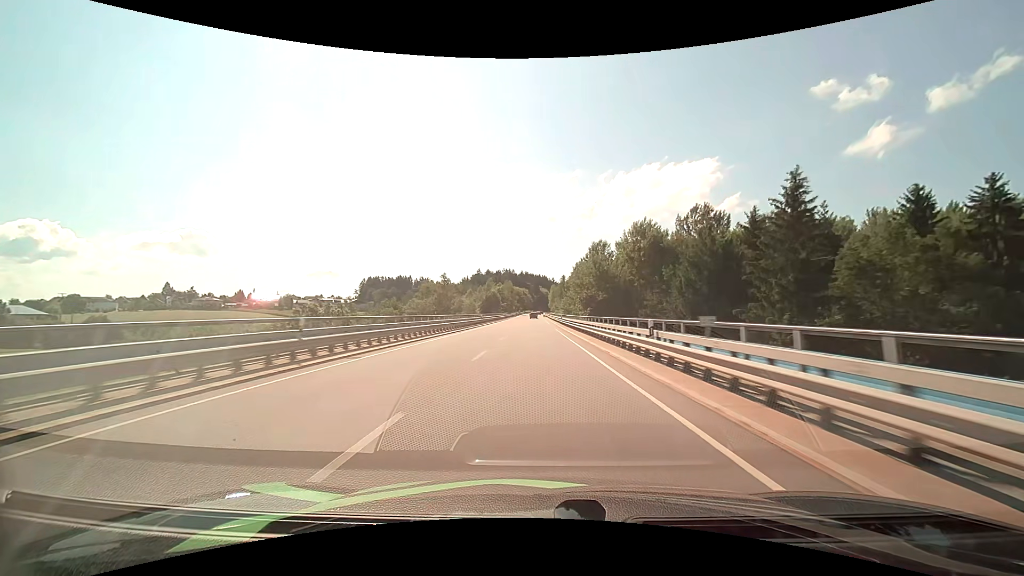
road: primary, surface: asphalt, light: Day
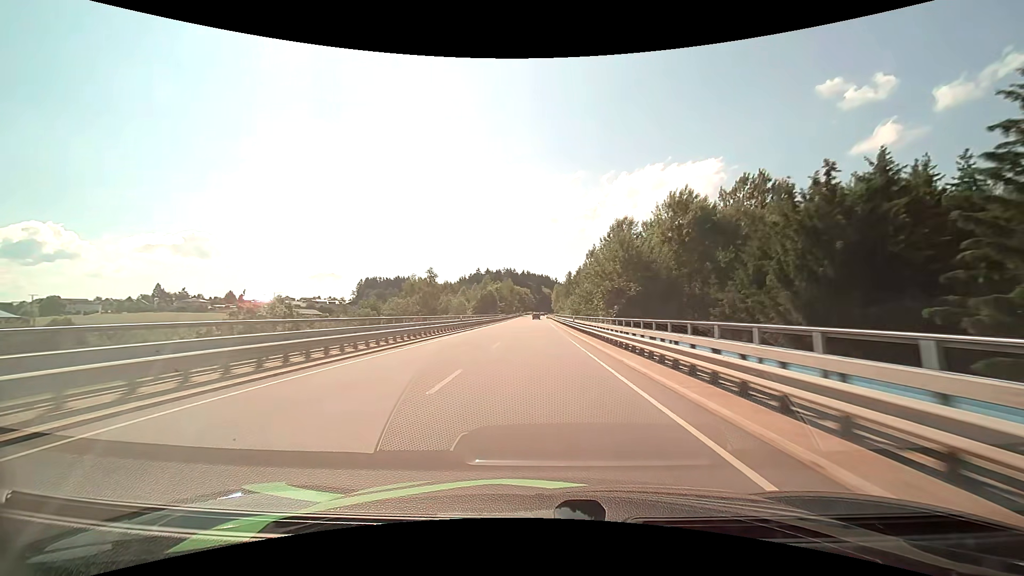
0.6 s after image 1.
(0.0, +17.8) m; 0°
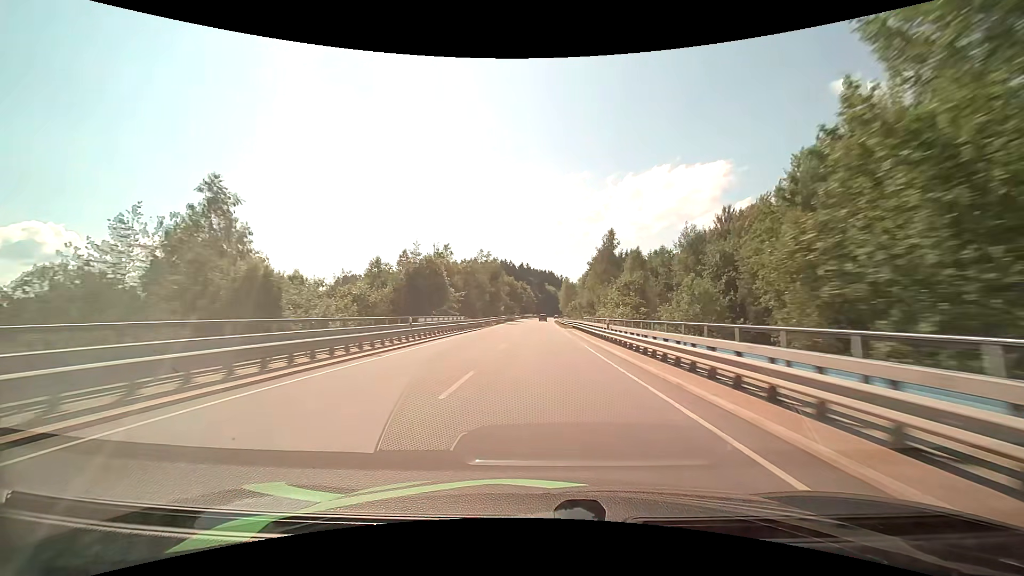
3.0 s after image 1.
(-0.4, +71.4) m; 0°
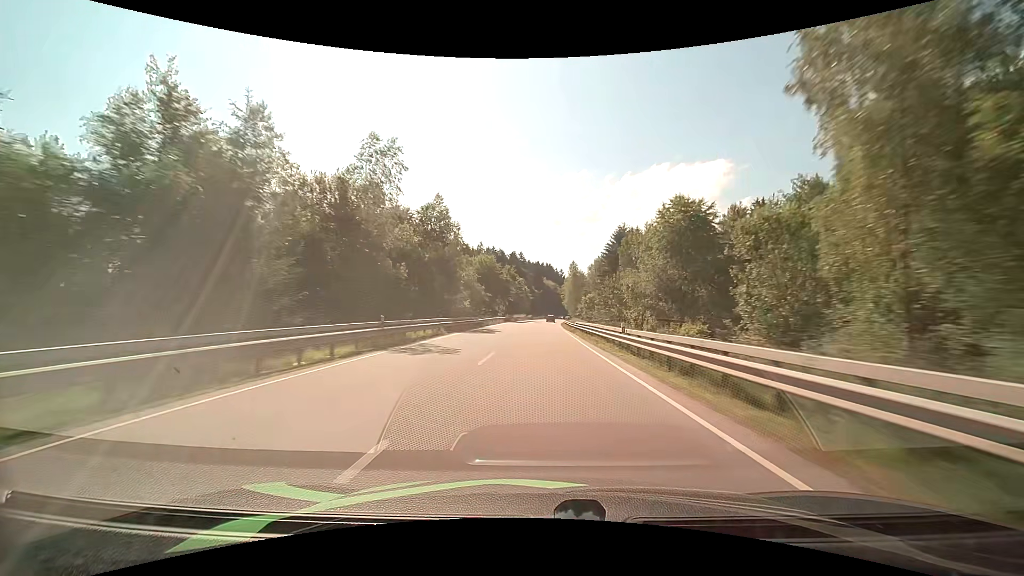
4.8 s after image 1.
(+0.2, +54.1) m; 0°
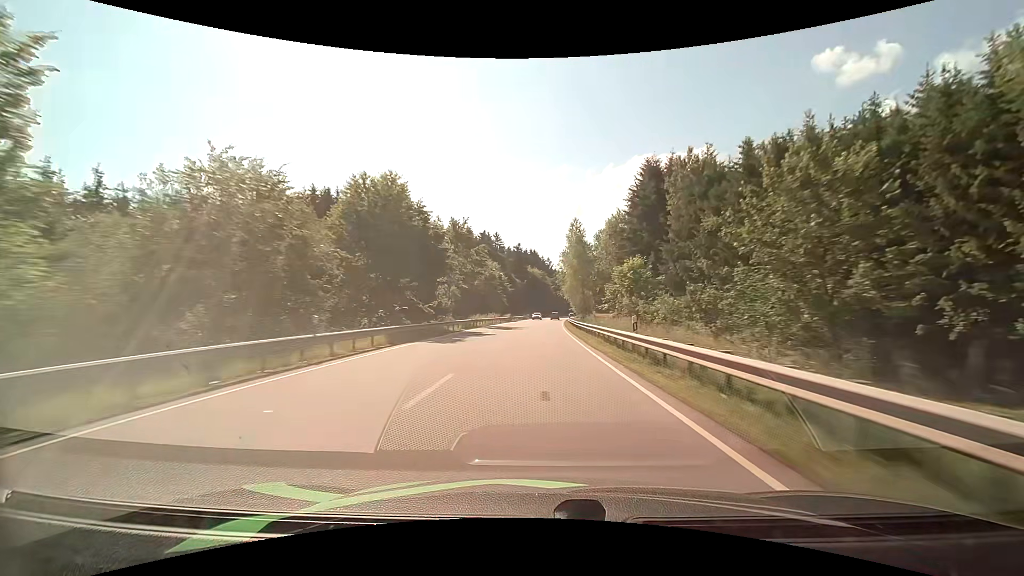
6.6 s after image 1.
(+0.8, +53.3) m; +2°
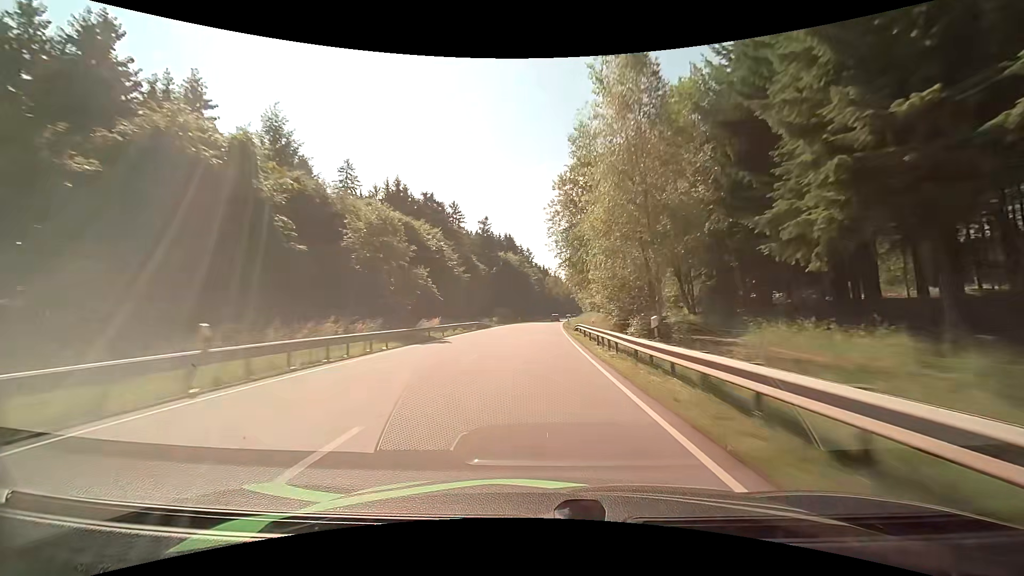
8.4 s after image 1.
(+0.8, +52.1) m; +2°
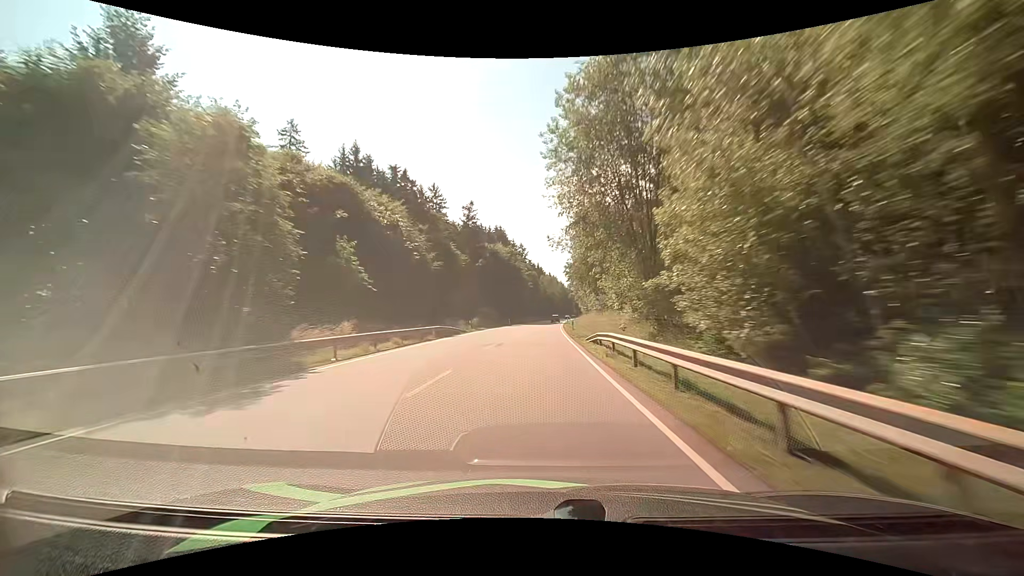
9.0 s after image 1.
(+0.1, +17.4) m; 0°
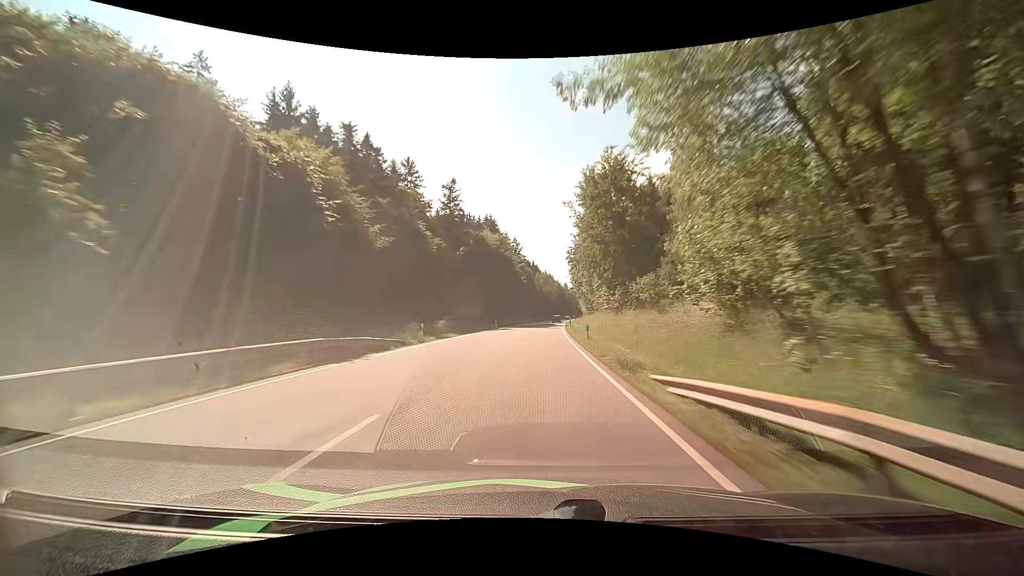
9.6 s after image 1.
(+0.2, +17.5) m; +1°
(0, +10) (0, +20) (+1, +30) (+1, +40) (+1, +50) (+2, +60) (+2, +70) (+3, +80) (+3, +90) (+4, +100) m
